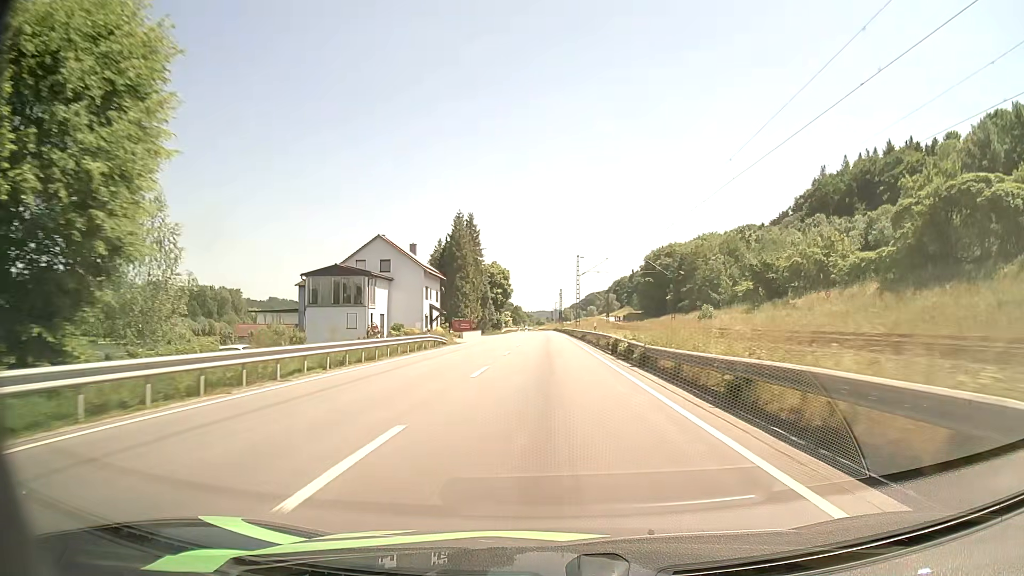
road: primary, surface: asphalt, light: Day
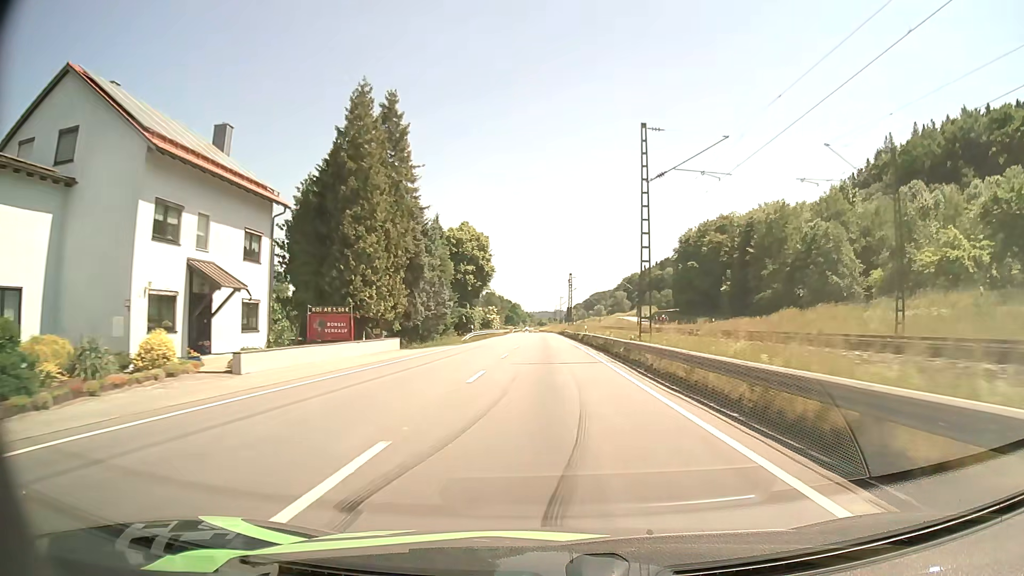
(-0.3, +50.3) m; 0°
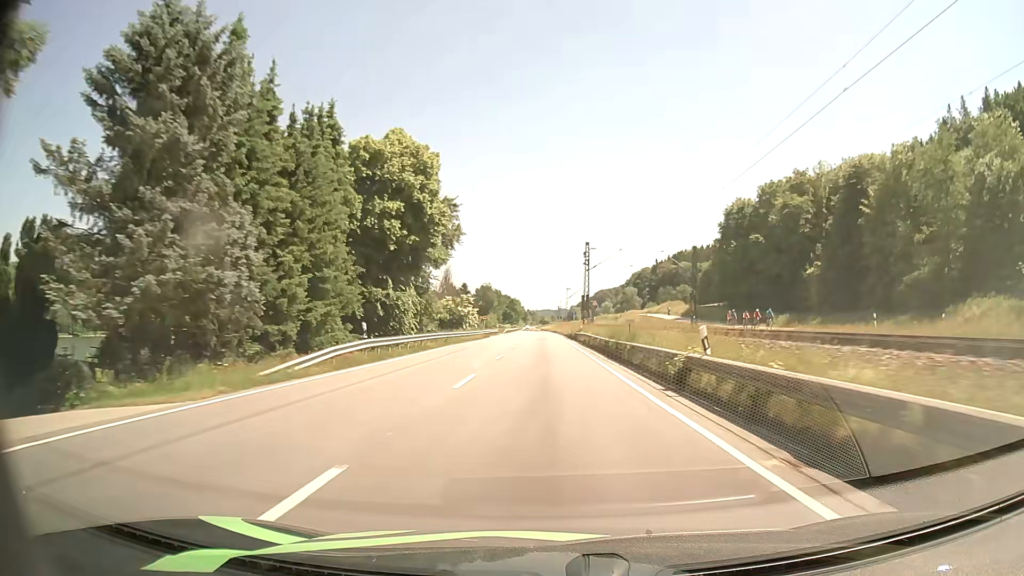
(0.0, +38.3) m; -1°
(0, +10) (0, +20) (0, +30) (0, +40) (0, +50) (+1, +60) (+1, +70) (+1, +80) (0, +90) (0, +100) m
